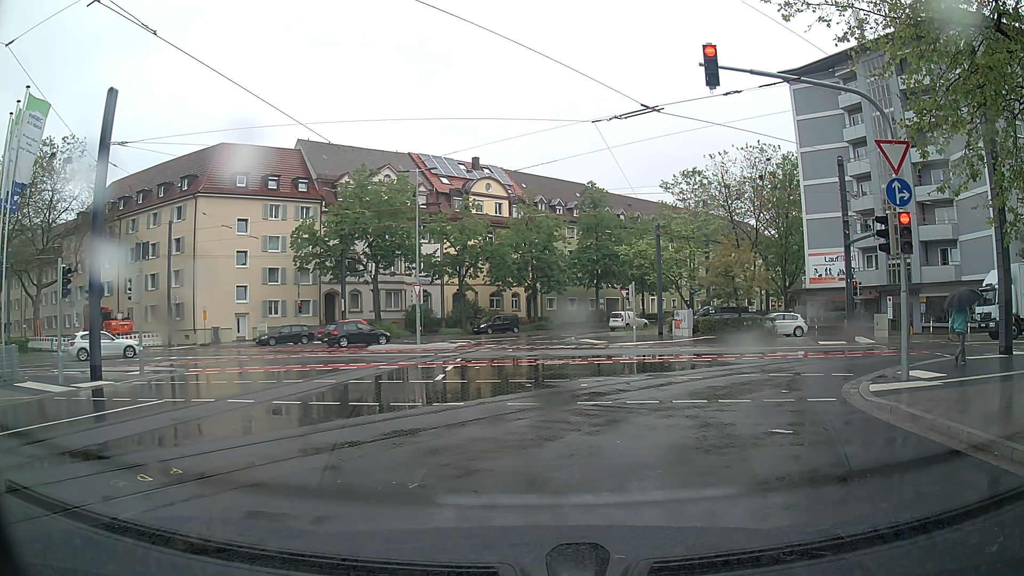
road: residential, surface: asphalt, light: Day
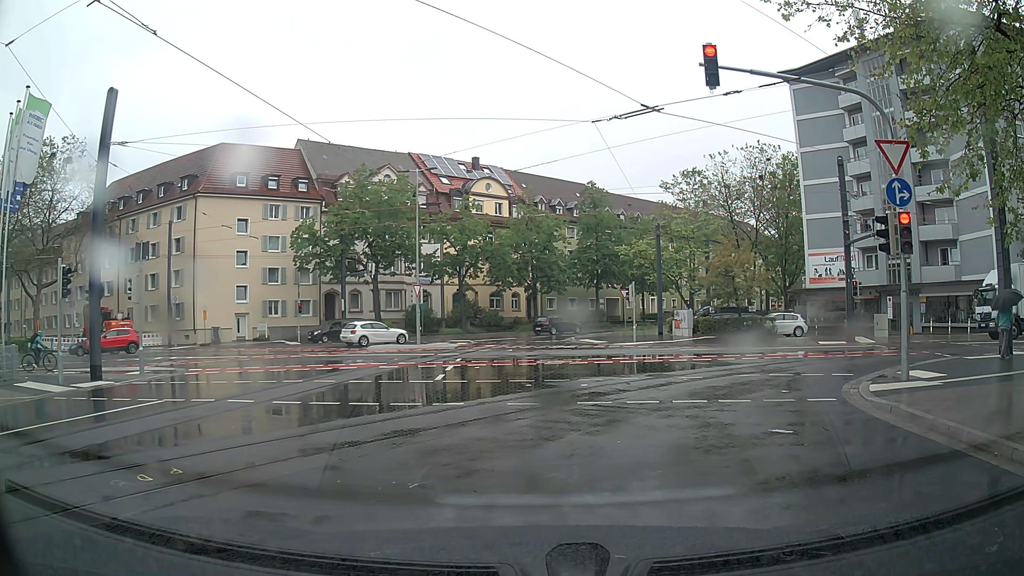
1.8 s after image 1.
(0.0, 0.0) m; 0°
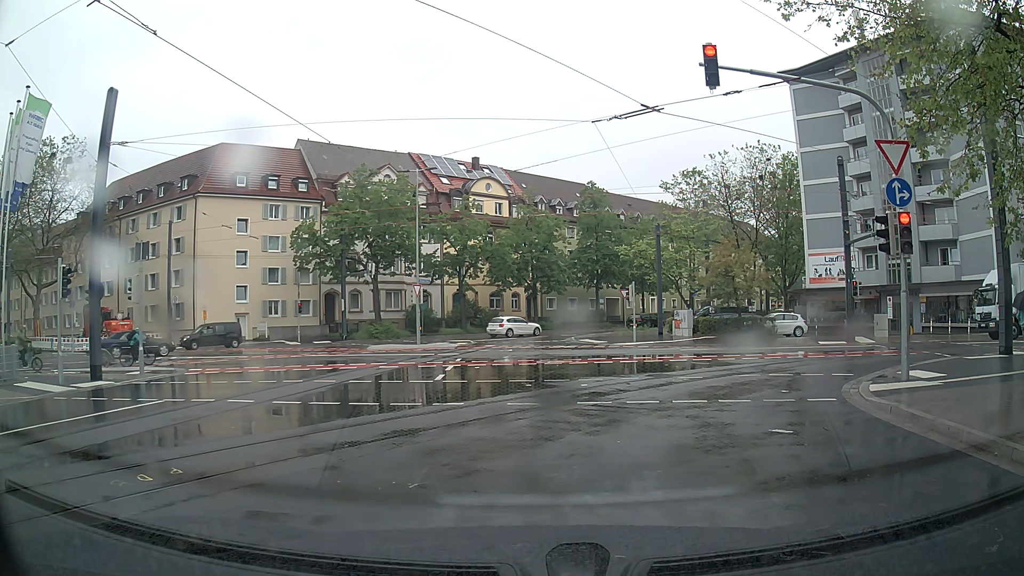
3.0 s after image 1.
(0.0, 0.0) m; 0°
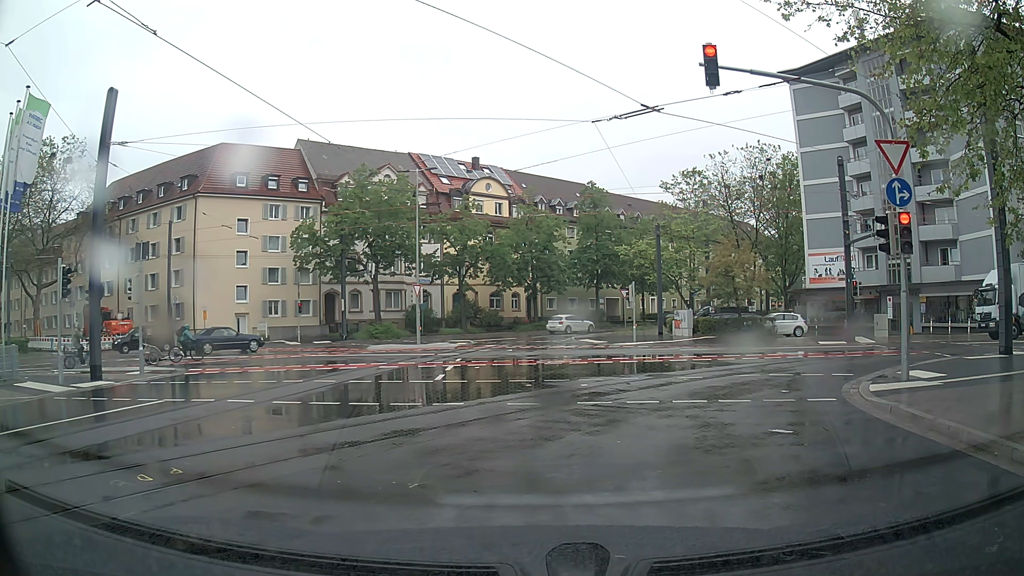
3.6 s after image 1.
(0.0, 0.0) m; 0°
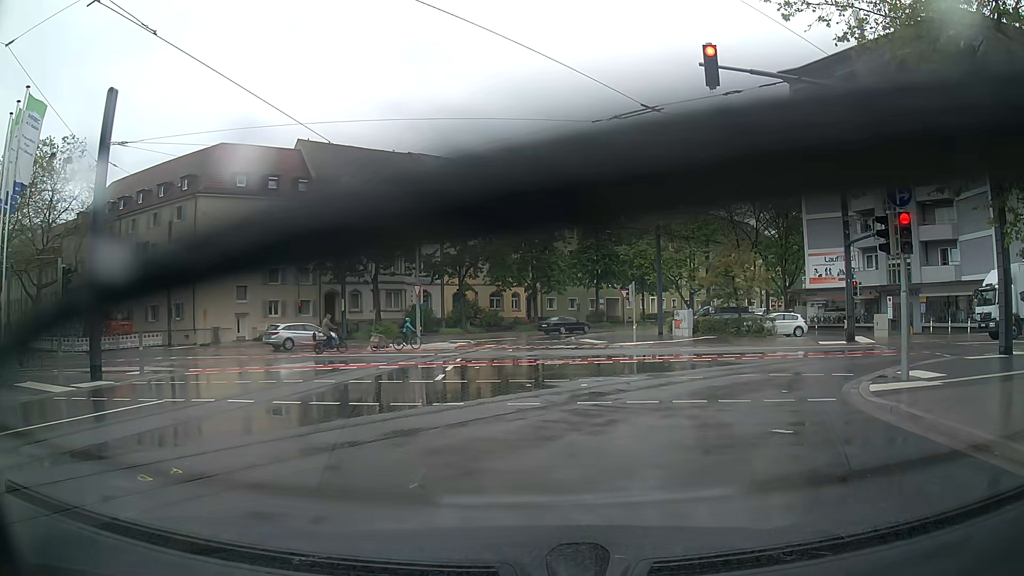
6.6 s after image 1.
(0.0, 0.0) m; 0°
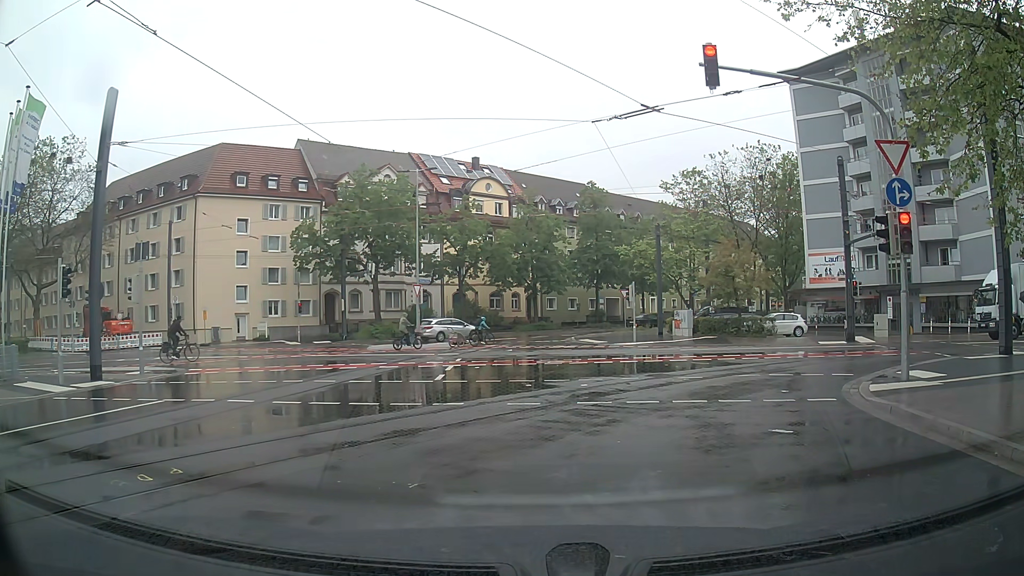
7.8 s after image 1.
(0.0, 0.0) m; 0°
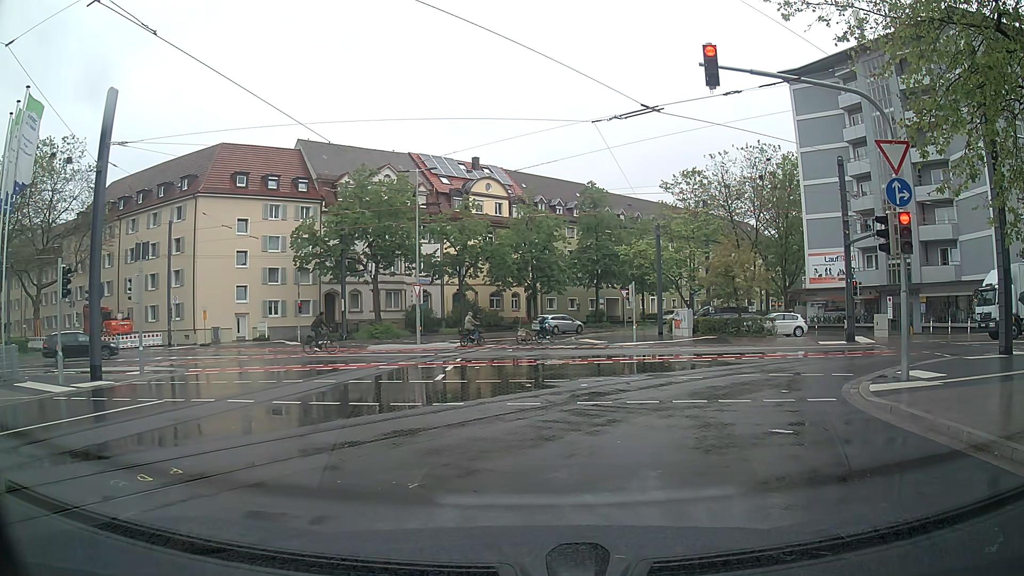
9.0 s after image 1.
(0.0, 0.0) m; 0°
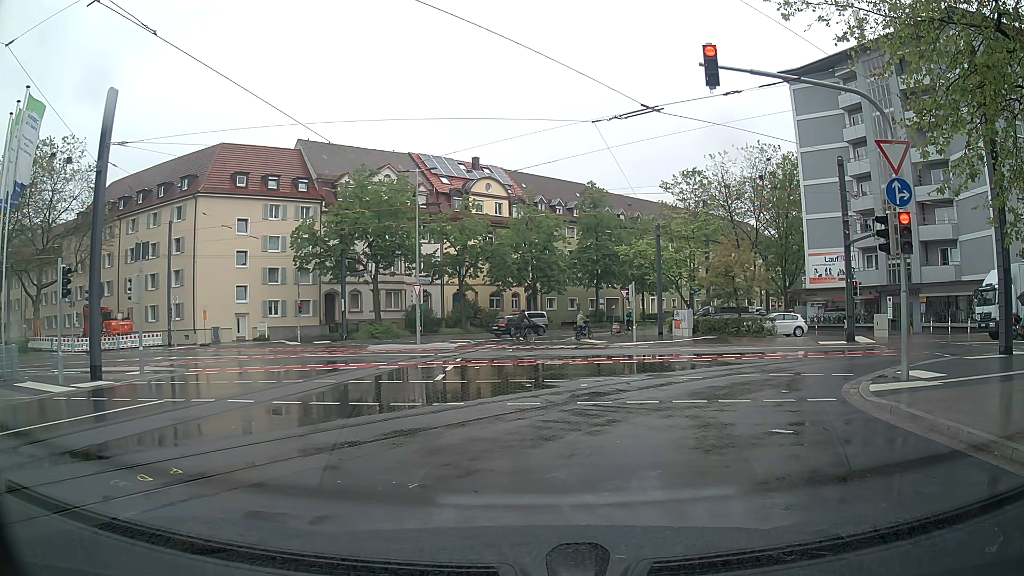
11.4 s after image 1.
(0.0, 0.0) m; 0°
